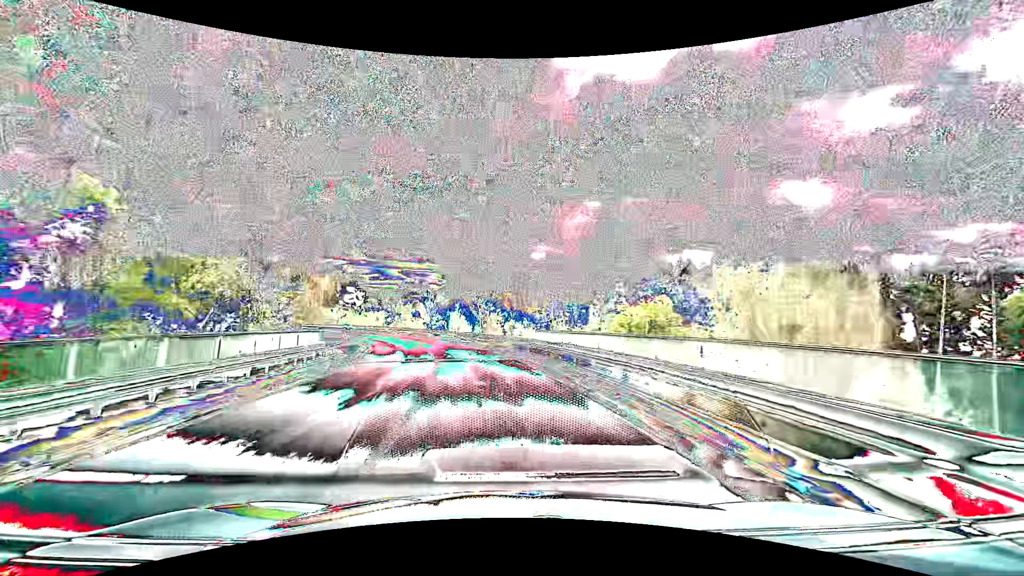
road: primary_link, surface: asphalt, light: Day
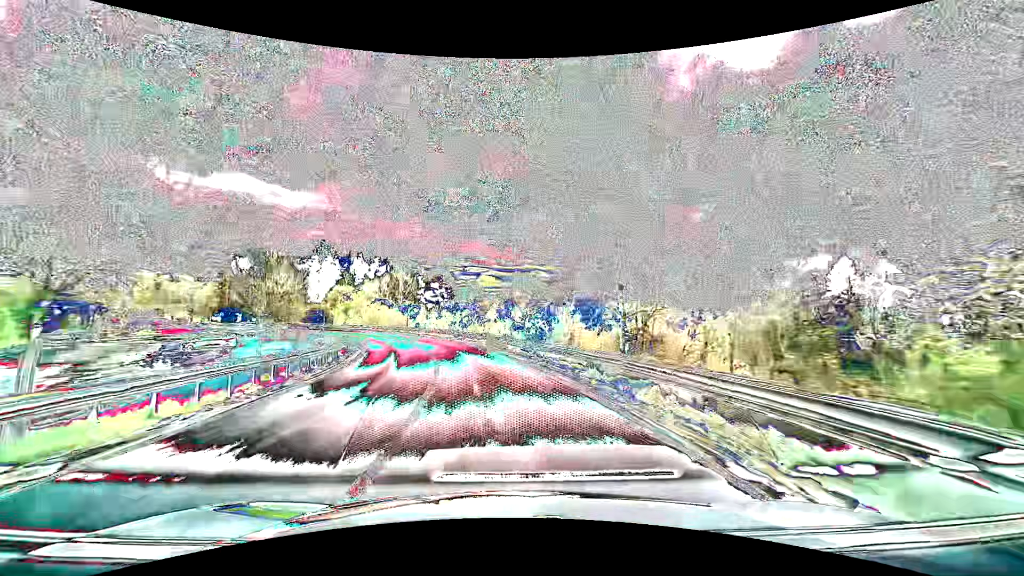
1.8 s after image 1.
(-3.0, +28.2) m; -12°
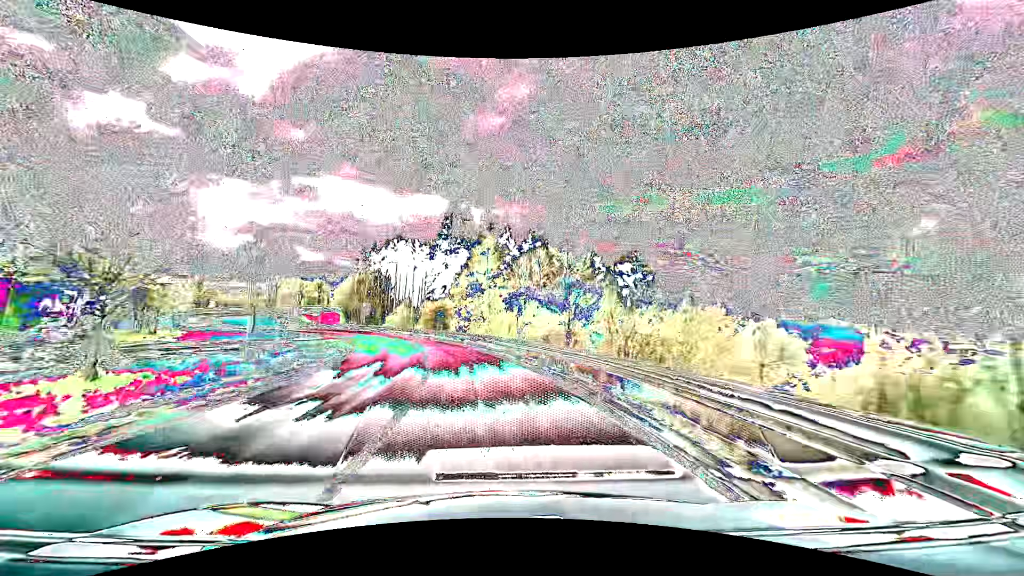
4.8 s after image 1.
(-7.7, +45.5) m; -19°
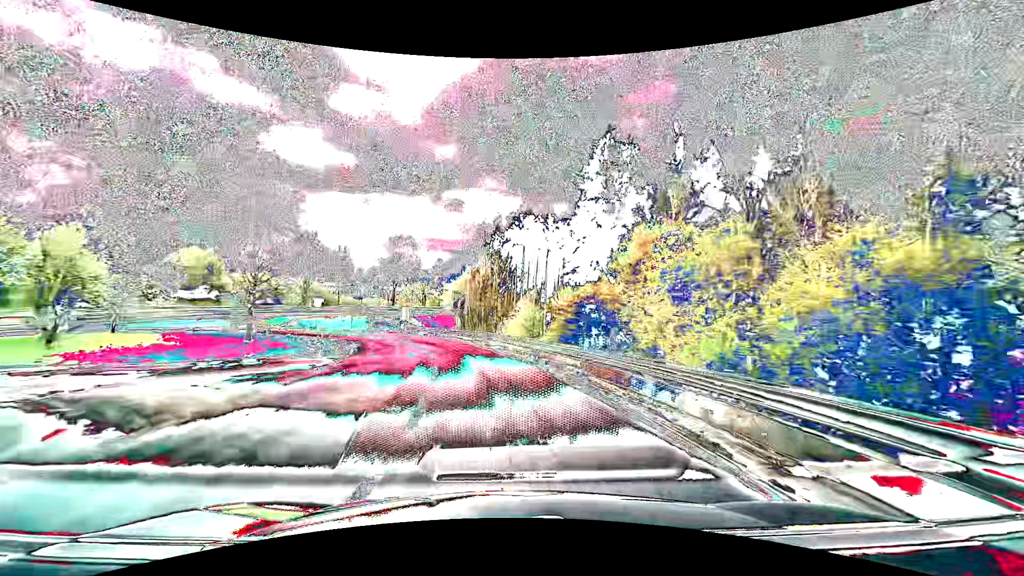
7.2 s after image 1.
(-5.0, +34.1) m; -16°
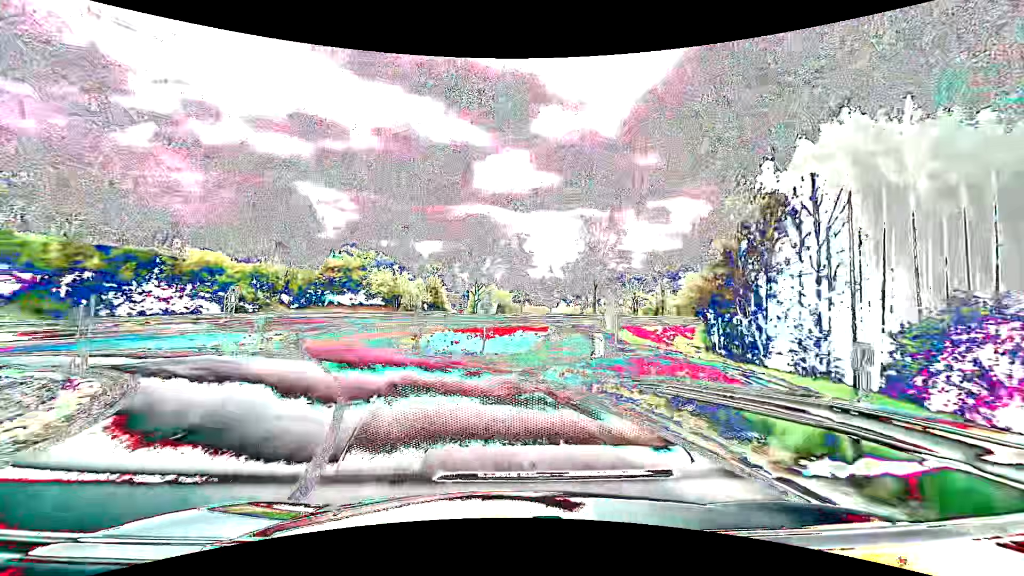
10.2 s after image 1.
(-6.6, +37.8) m; -23°
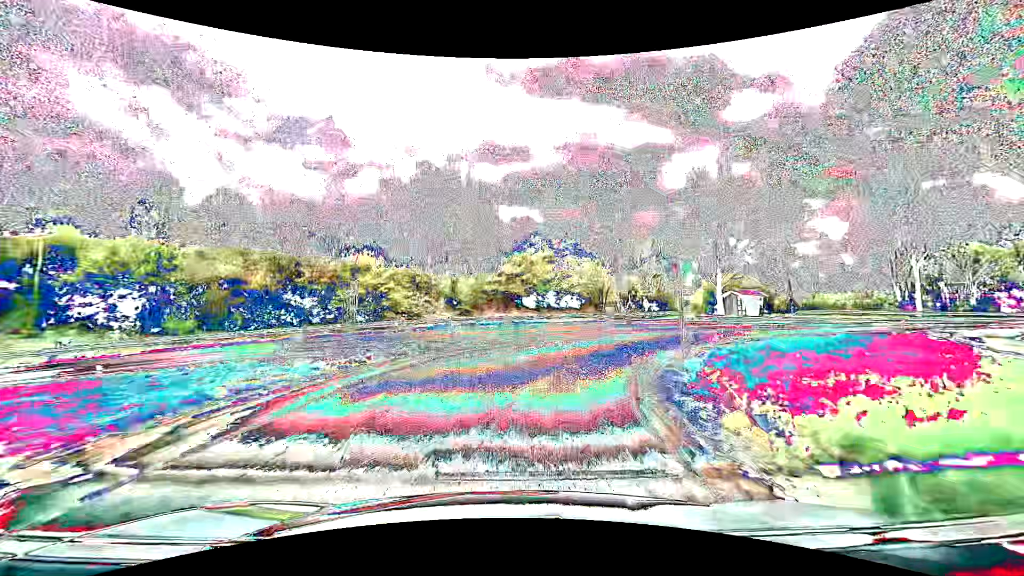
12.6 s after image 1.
(-6.6, +25.9) m; -23°
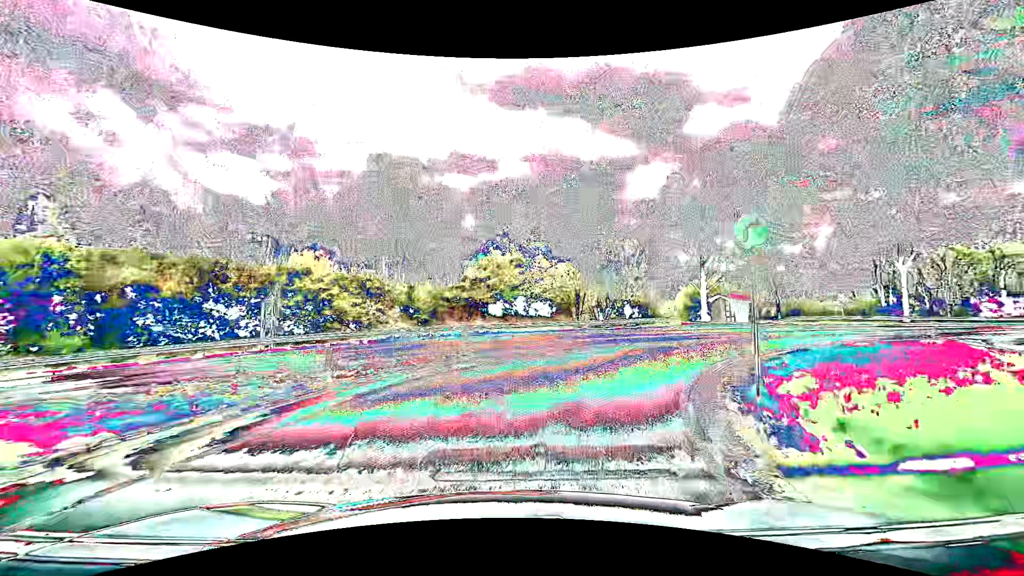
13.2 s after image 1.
(+0.1, +6.2) m; +3°
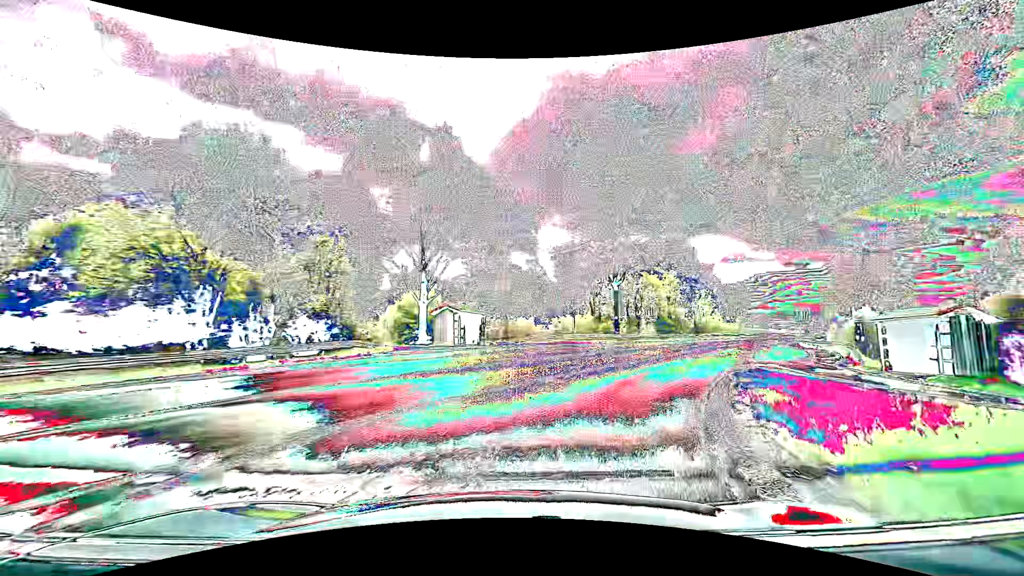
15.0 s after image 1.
(+4.3, +16.6) m; +32°
(+2, +10) (+6, +19) (+10, +28) (+15, +36) (+21, +45) (+26, +53) (+32, +62) (+38, +70) (+44, +78) (+50, +86) m
